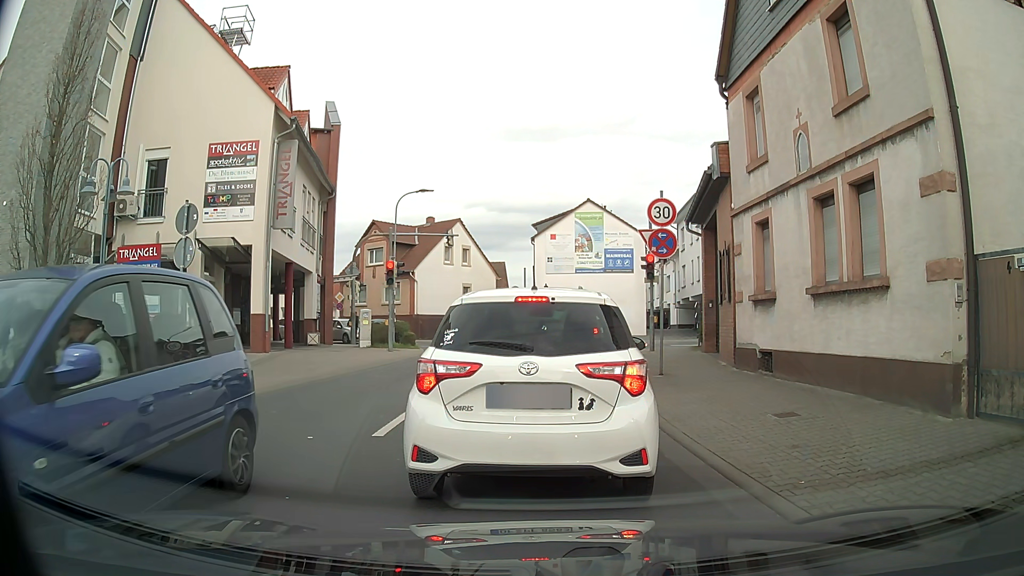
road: unclassified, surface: asphalt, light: Day
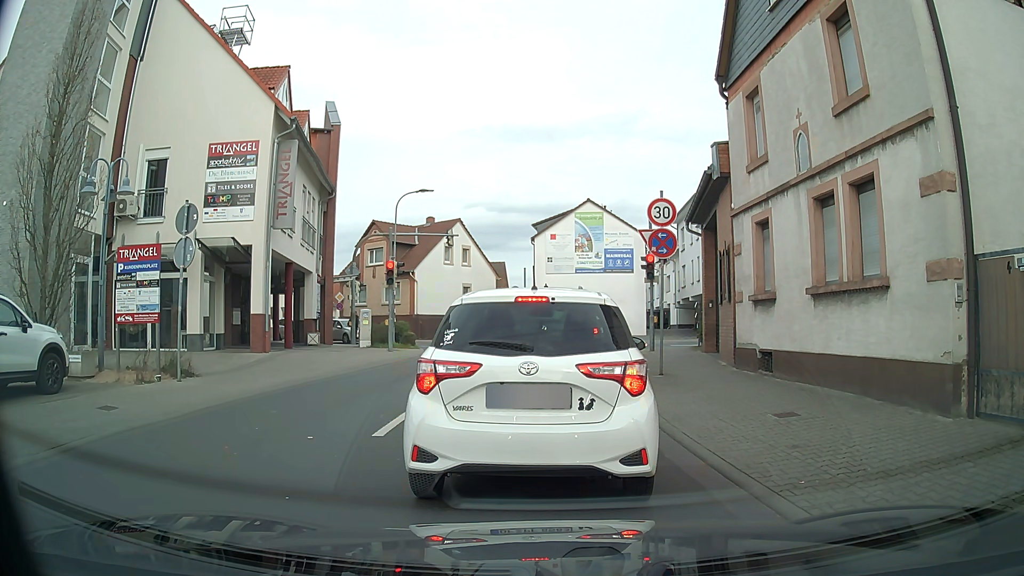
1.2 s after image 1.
(0.0, 0.0) m; 0°
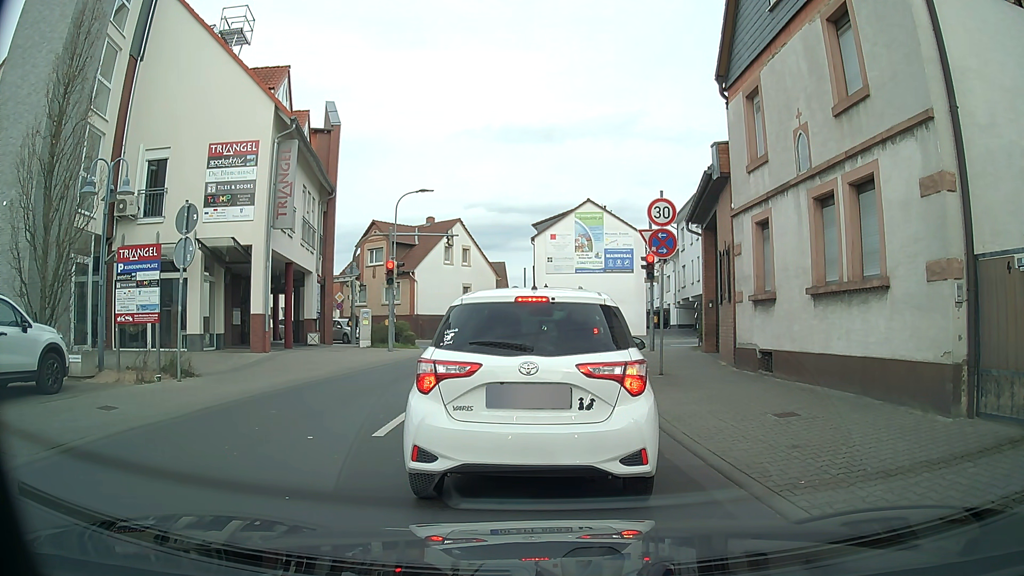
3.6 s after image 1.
(0.0, 0.0) m; 0°
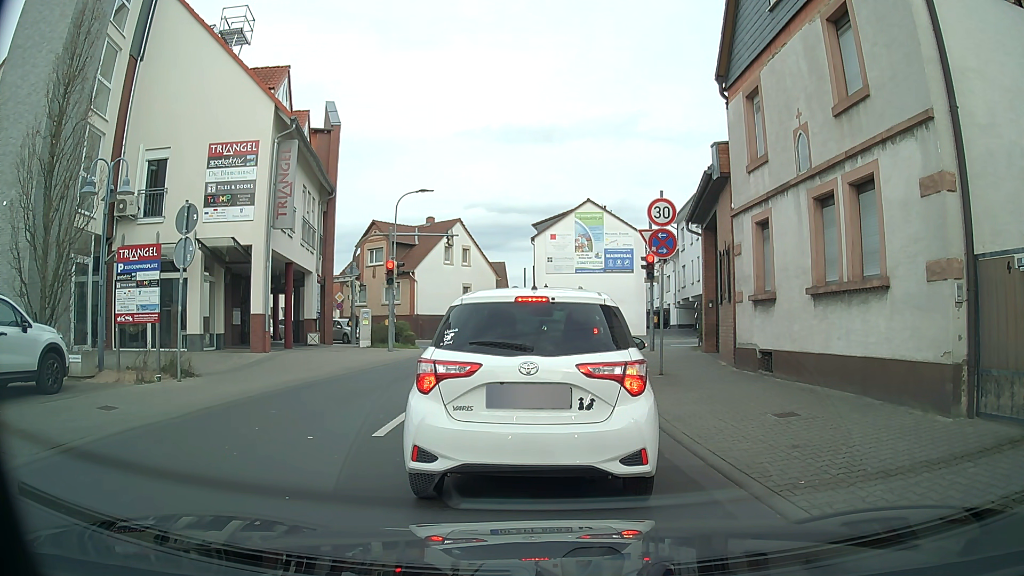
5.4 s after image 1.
(0.0, 0.0) m; 0°
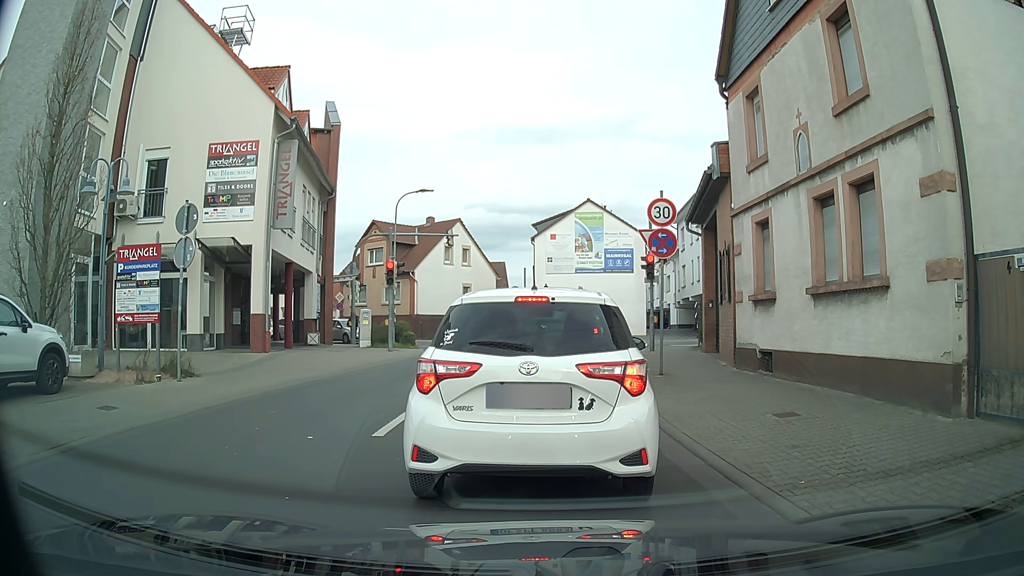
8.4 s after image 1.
(0.0, 0.0) m; 0°
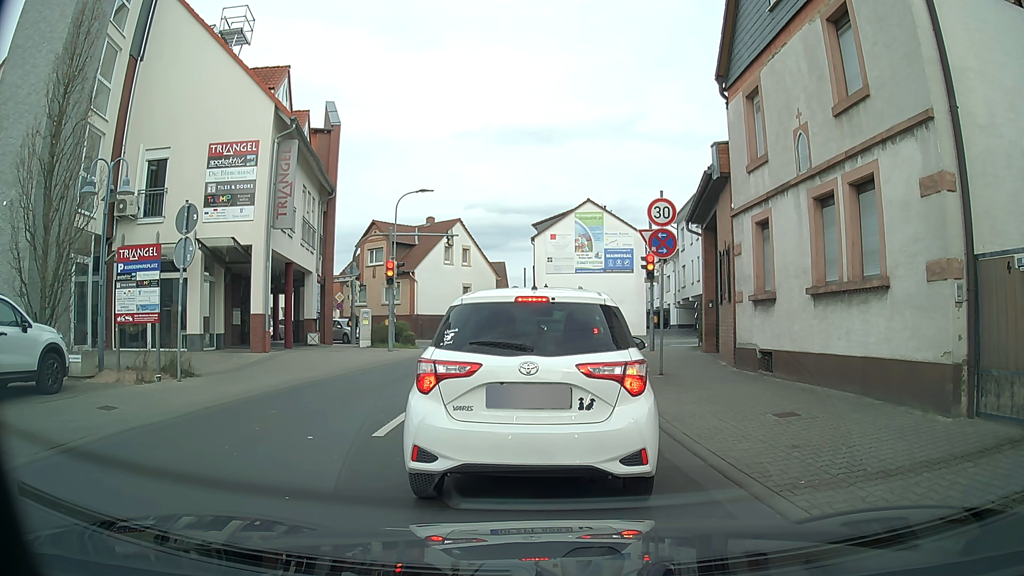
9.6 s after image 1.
(0.0, 0.0) m; 0°
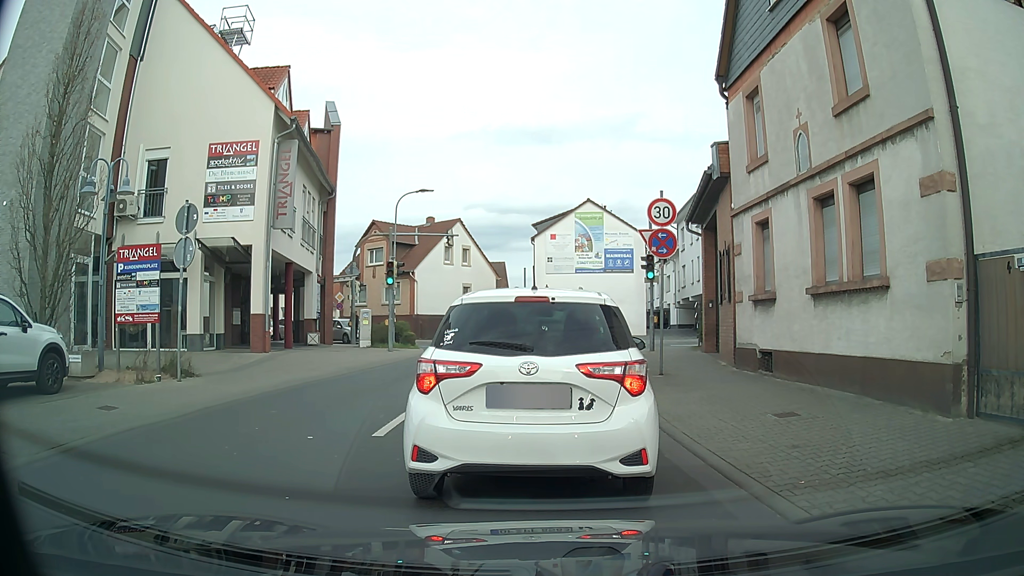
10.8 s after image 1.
(0.0, 0.0) m; 0°
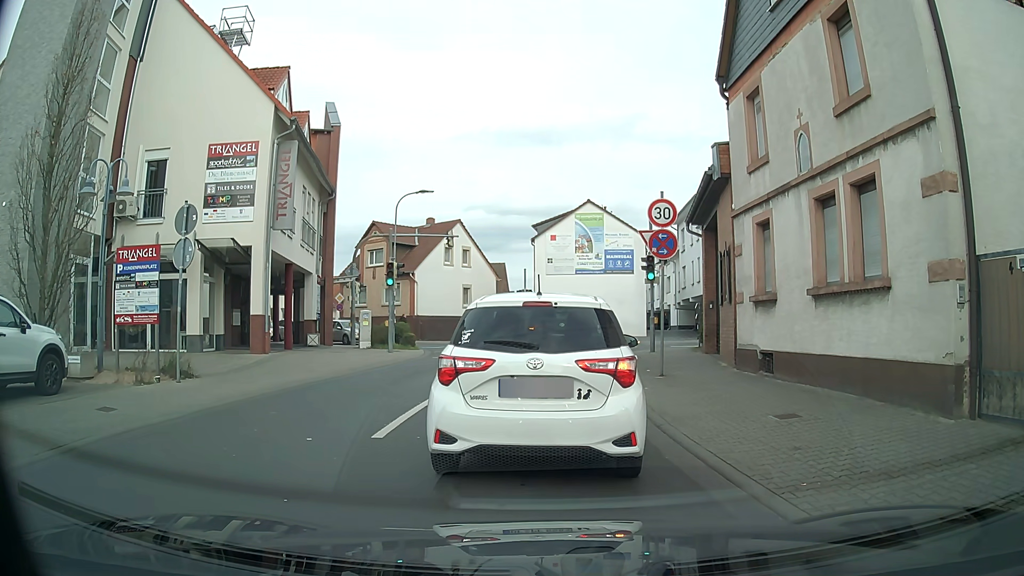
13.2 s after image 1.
(0.0, 0.0) m; 0°
